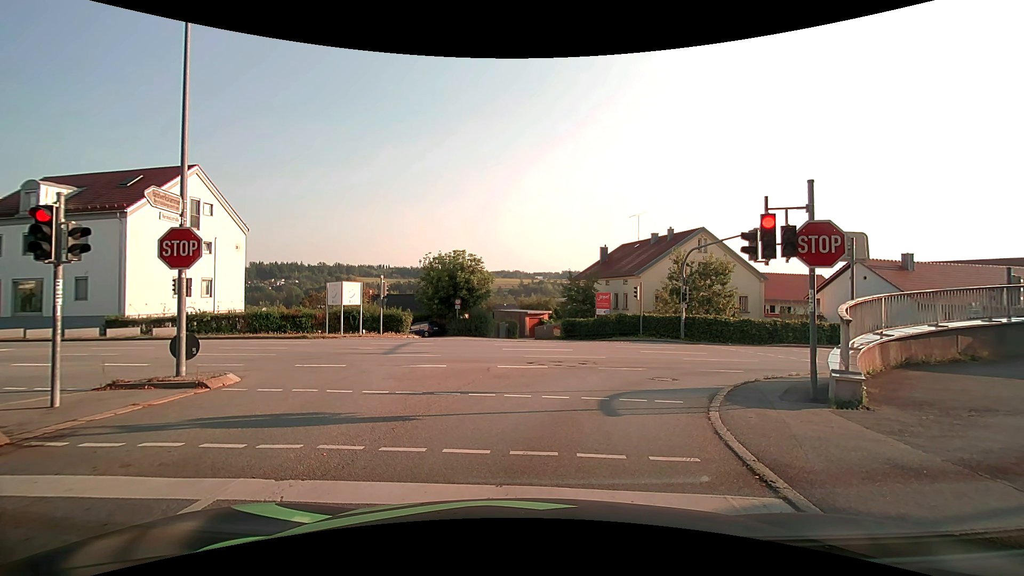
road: tertiary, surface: asphalt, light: Day
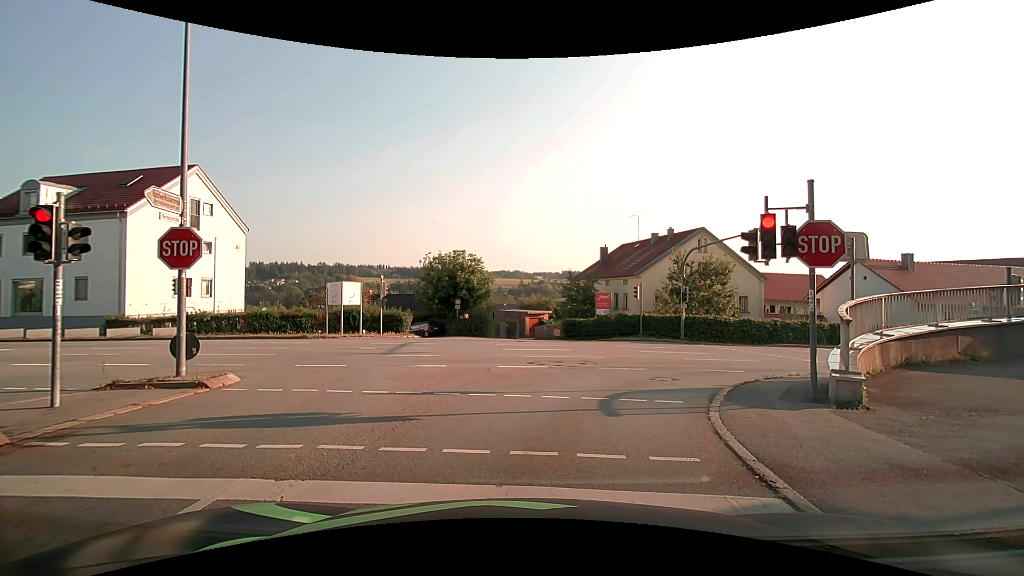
(0.0, 0.0) m; 0°
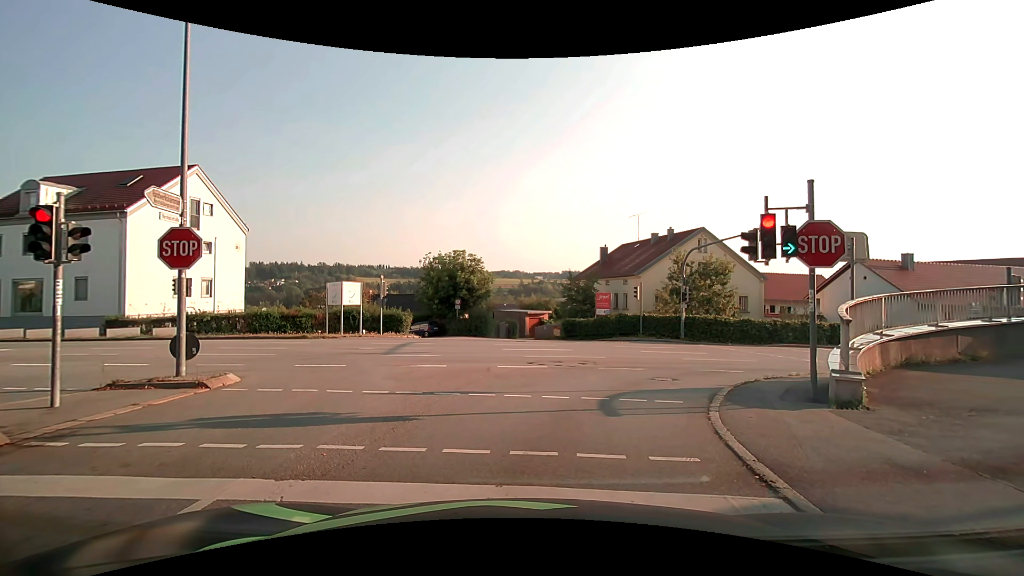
(0.0, 0.0) m; 0°
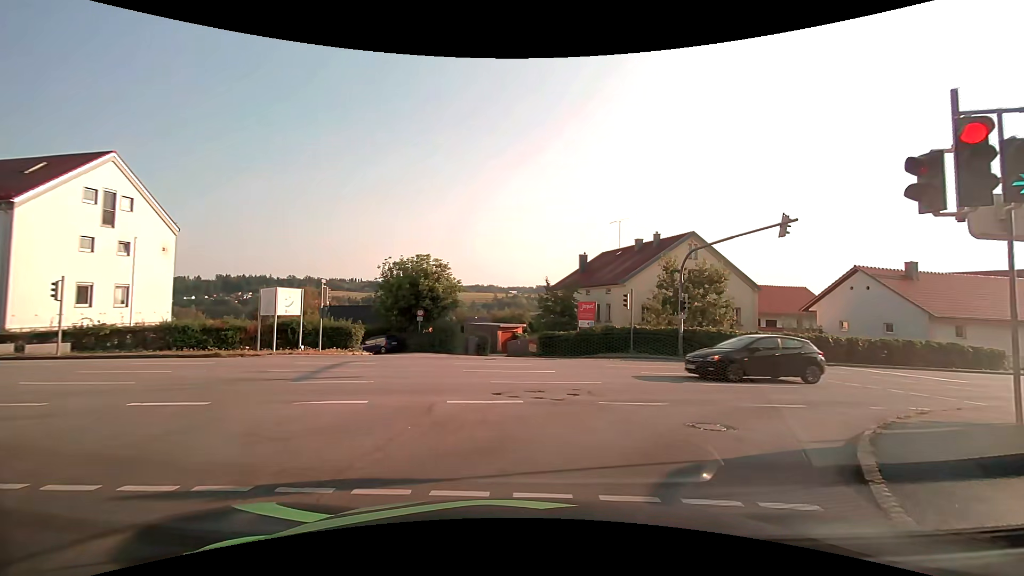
(+0.2, +5.8) m; +5°
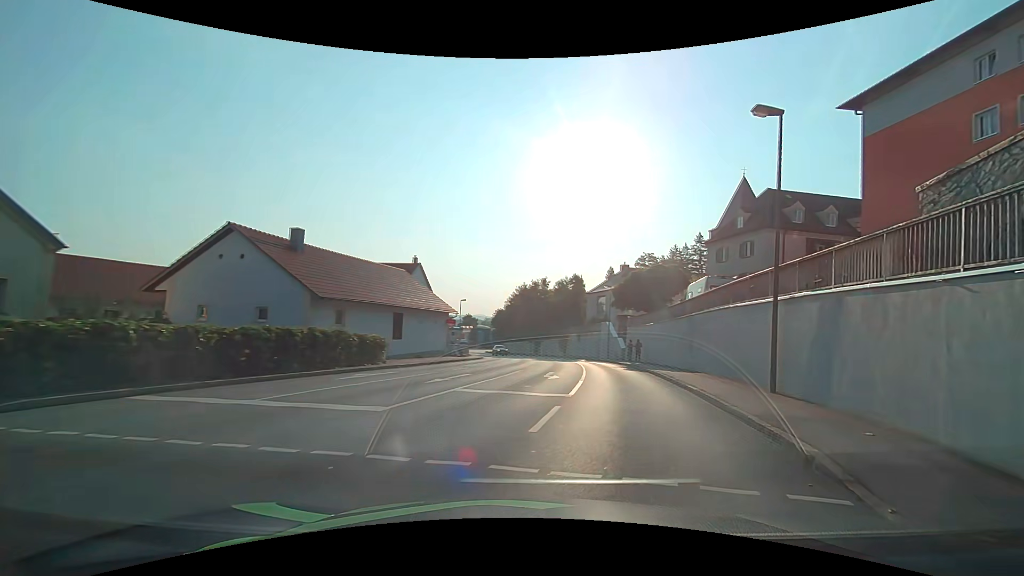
(+8.6, +15.0) m; +64°
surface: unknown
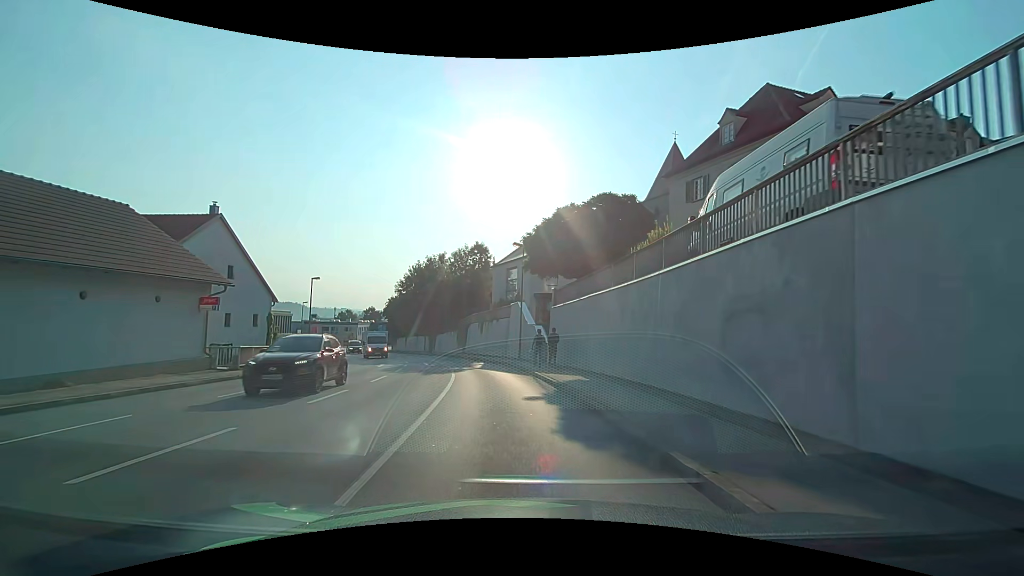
(+2.8, +20.8) m; +7°
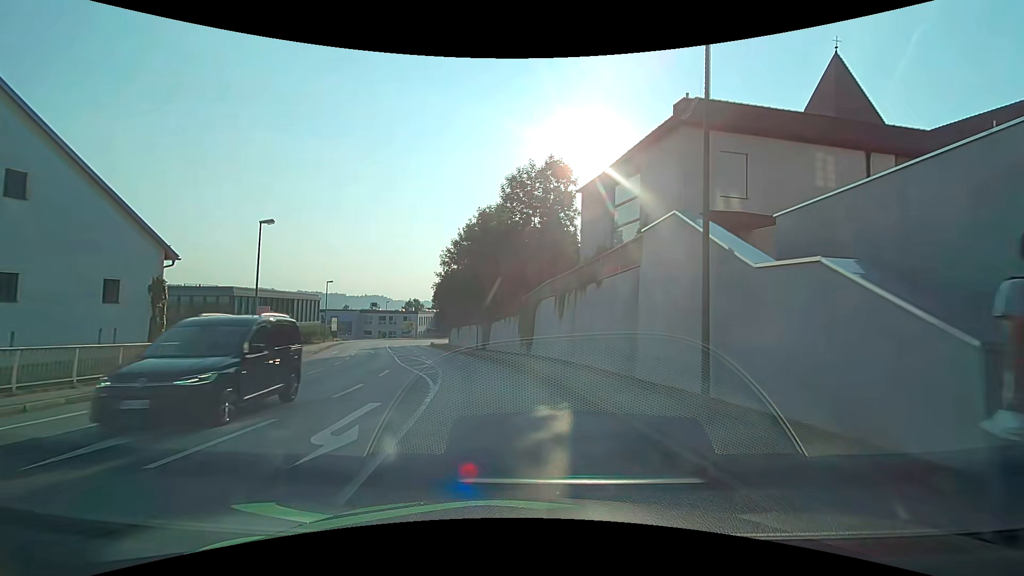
(-2.0, +24.1) m; -9°
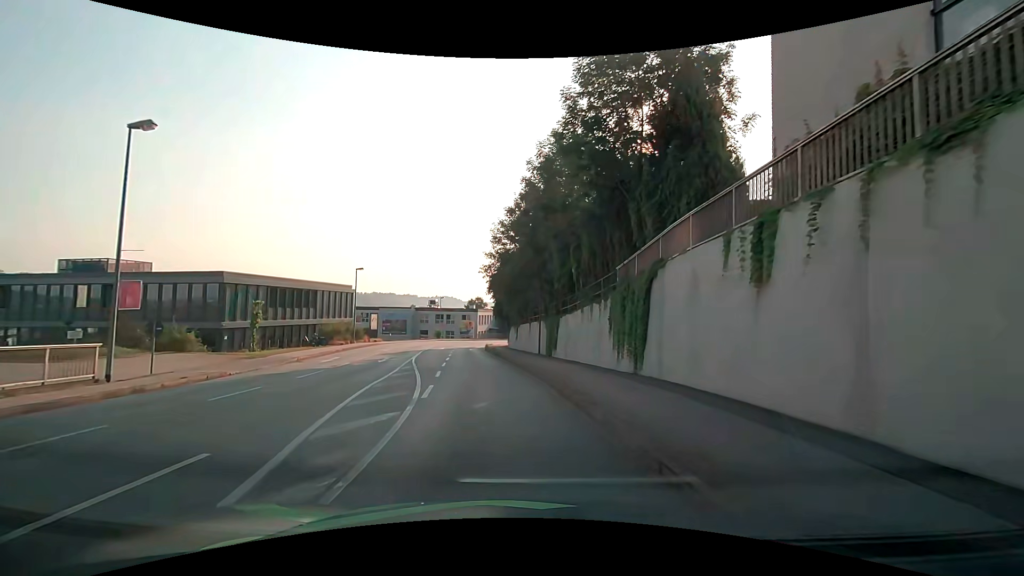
(-0.8, +14.7) m; -8°
(-1, +10) (-2, +20) (-5, +30) (-7, +39) (-8, +49) (-9, +59) (-9, +69) (-9, +79) (-8, +89) (-6, +99) m
